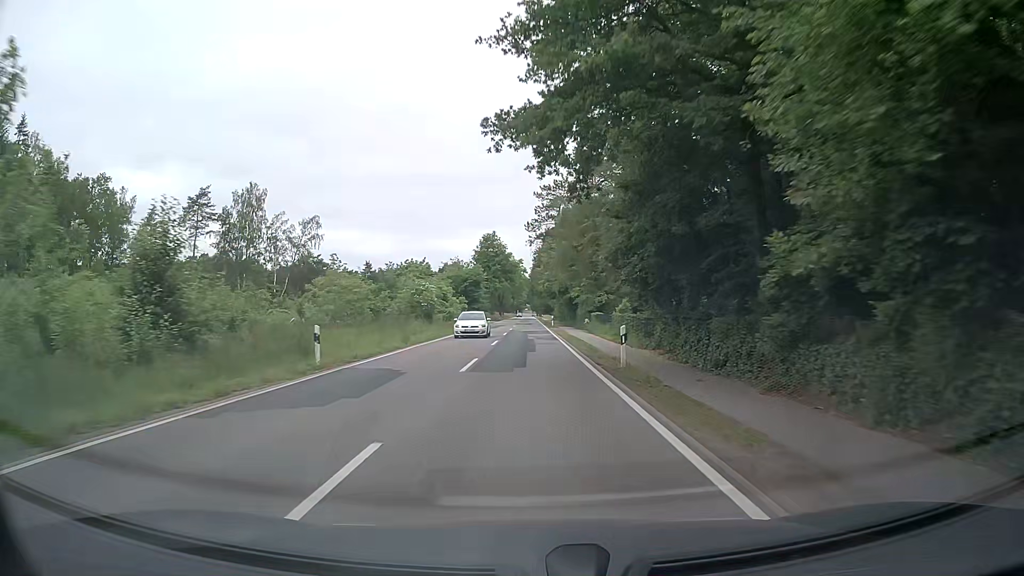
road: tertiary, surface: asphalt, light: Day
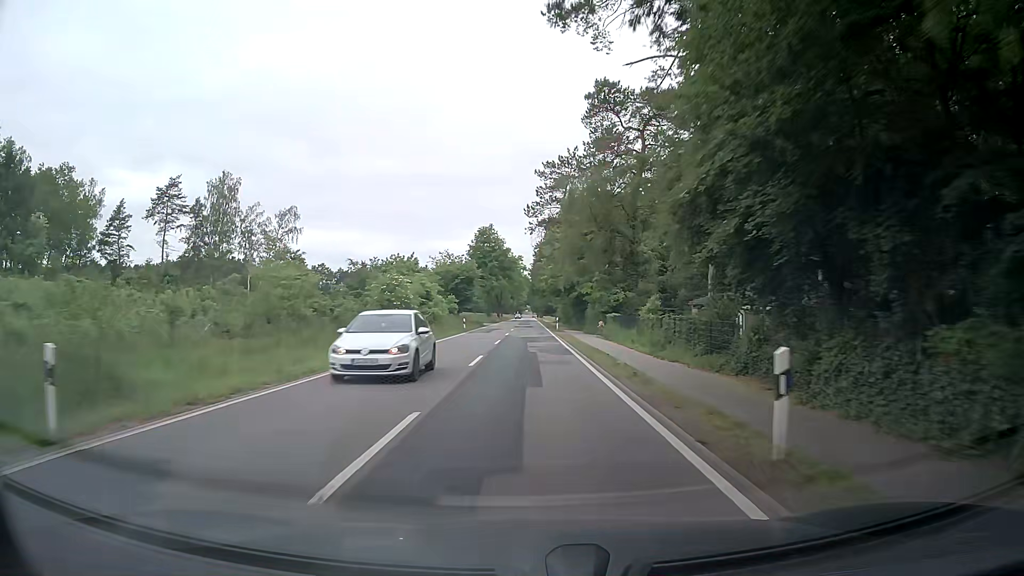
(0.0, +10.7) m; 0°
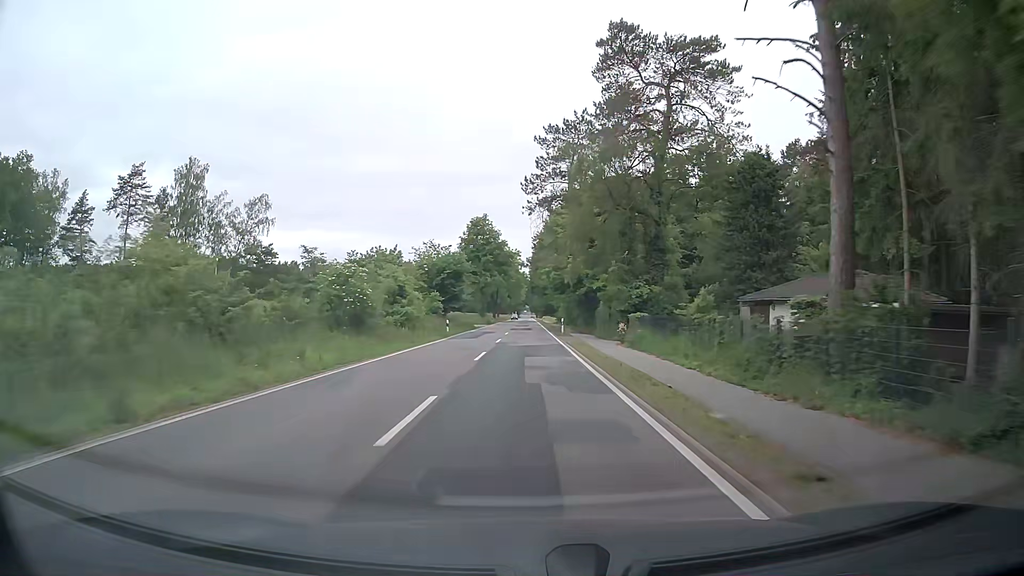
(0.0, +10.7) m; 0°
